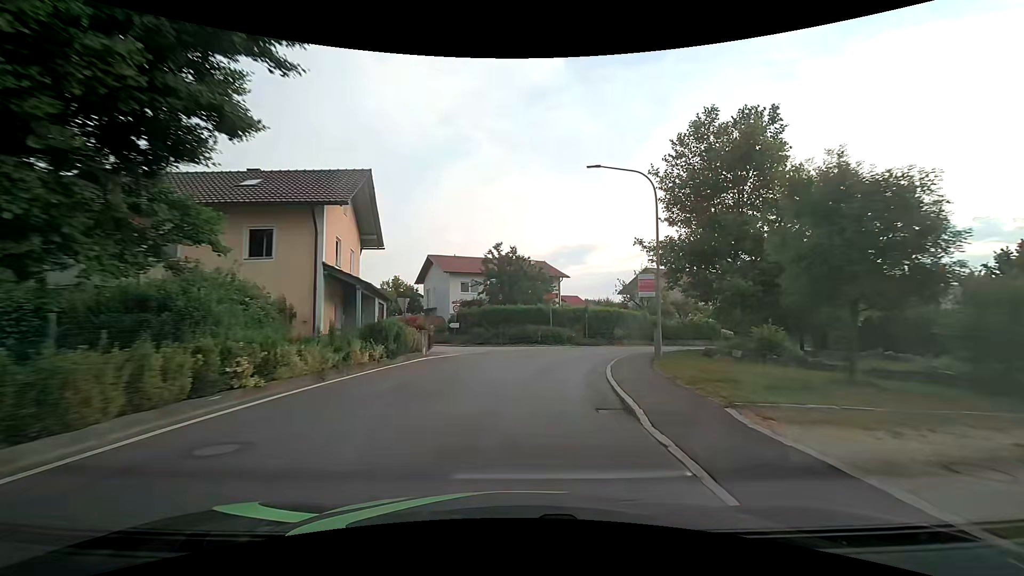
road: secondary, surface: asphalt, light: Day
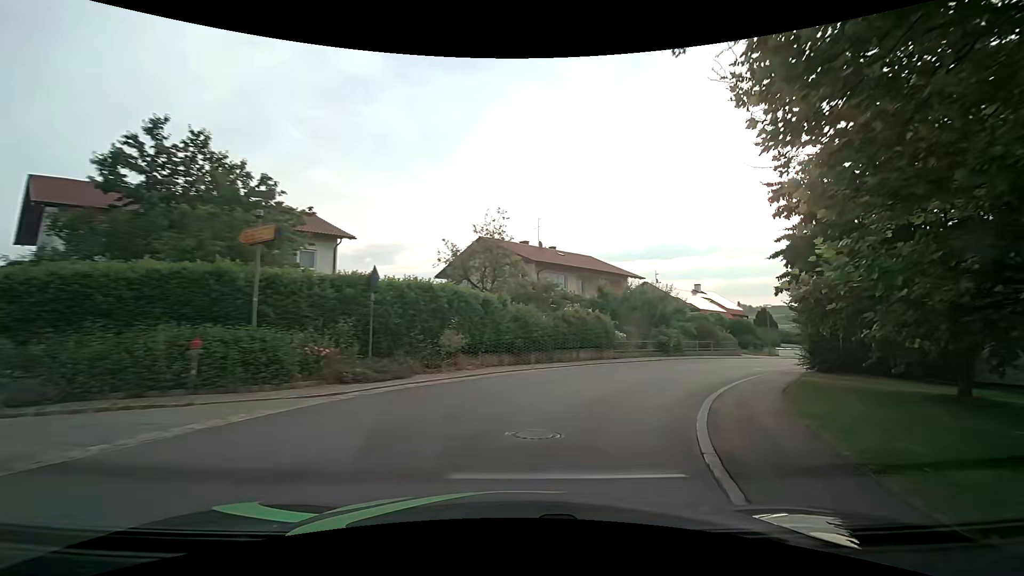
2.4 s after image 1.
(+3.2, +24.0) m; +22°
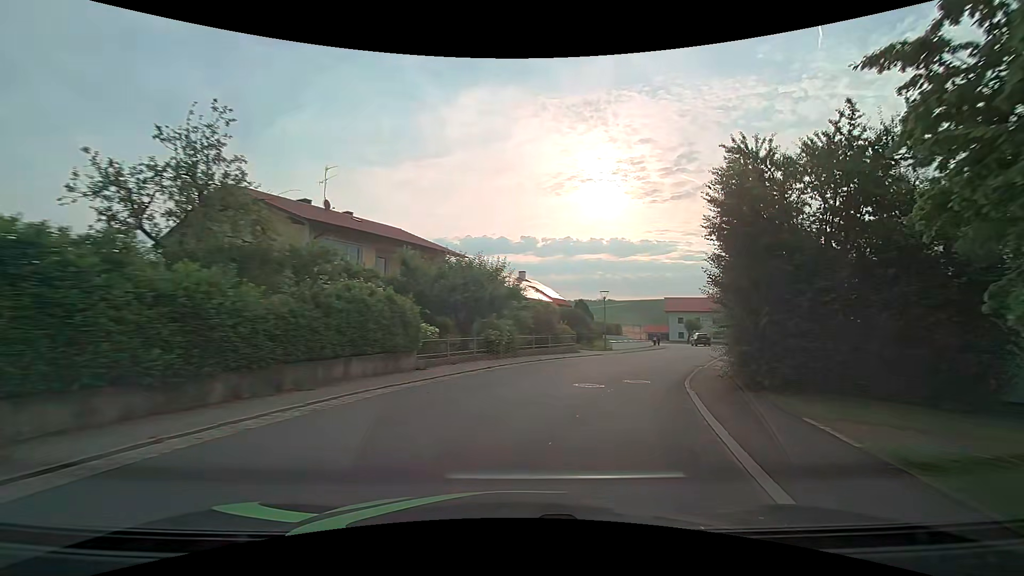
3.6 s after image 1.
(+1.9, +11.3) m; +20°
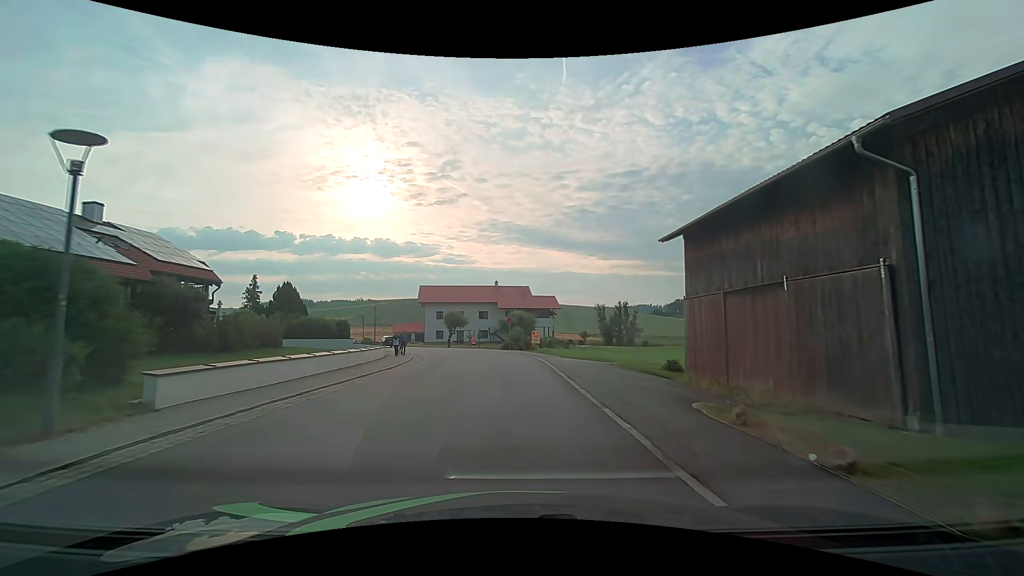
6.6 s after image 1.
(+9.1, +29.2) m; +27°
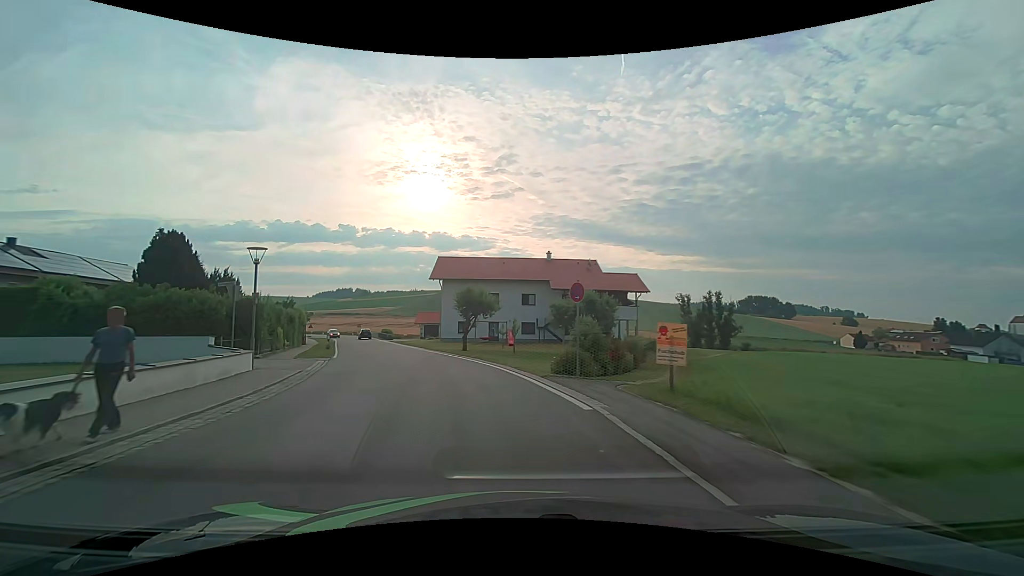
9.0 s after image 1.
(-0.5, +27.1) m; -6°
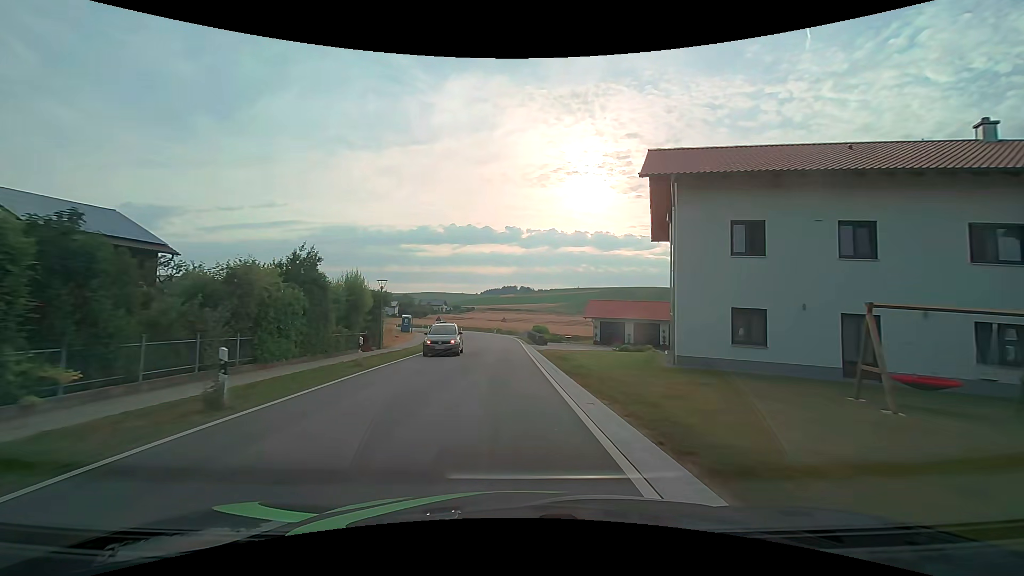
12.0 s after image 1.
(-7.3, +34.5) m; -18°
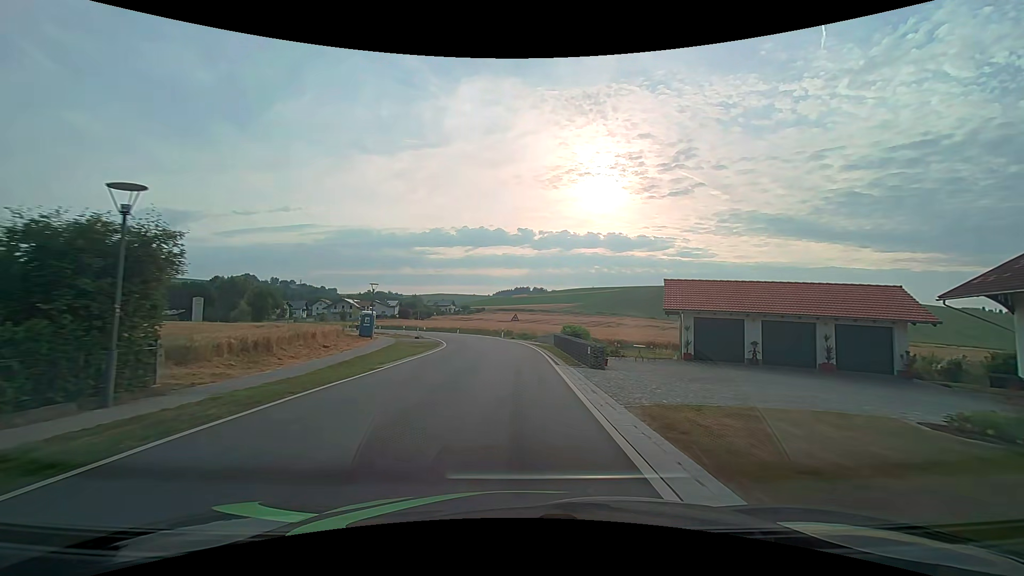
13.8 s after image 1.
(-0.5, +23.1) m; -2°
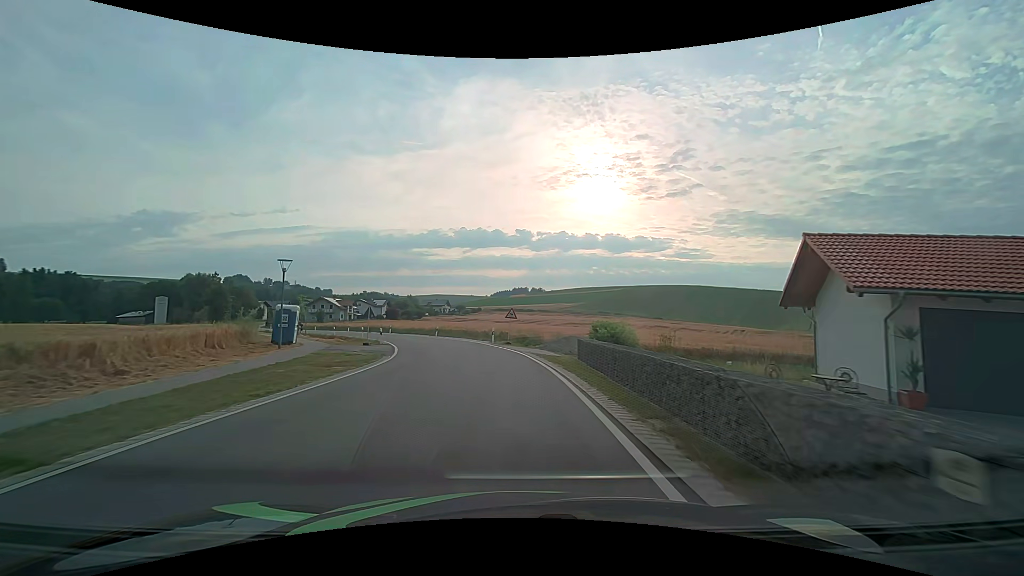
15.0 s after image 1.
(0.0, +15.2) m; 0°
(0, +10) (-1, +20) (-3, +30) (-6, +39) (-10, +48) (-15, +57) (-20, +65) (-26, +73) (-32, +81) (-39, +89) m
